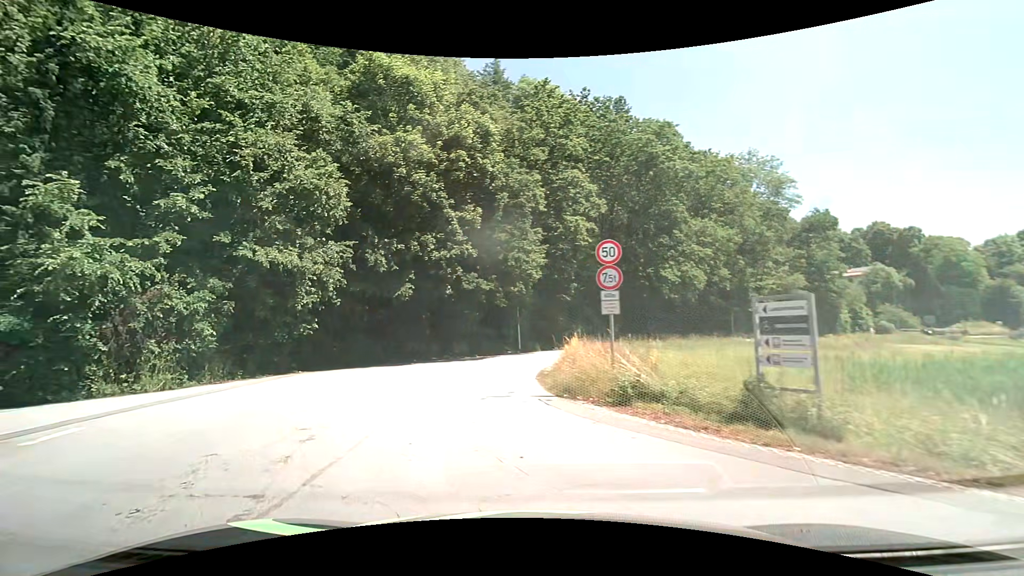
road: tertiary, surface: asphalt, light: Day
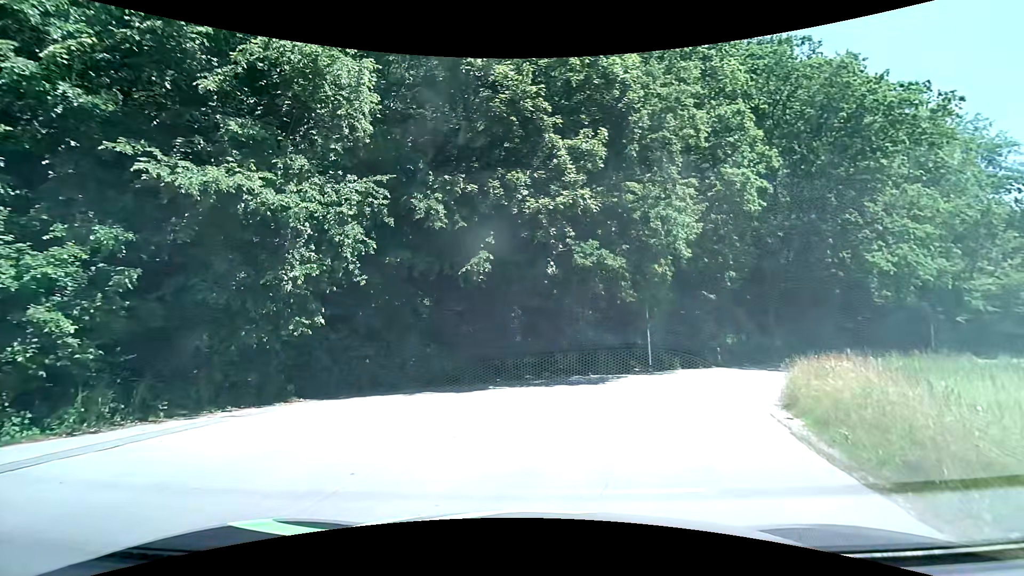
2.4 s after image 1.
(-1.7, +11.1) m; -11°
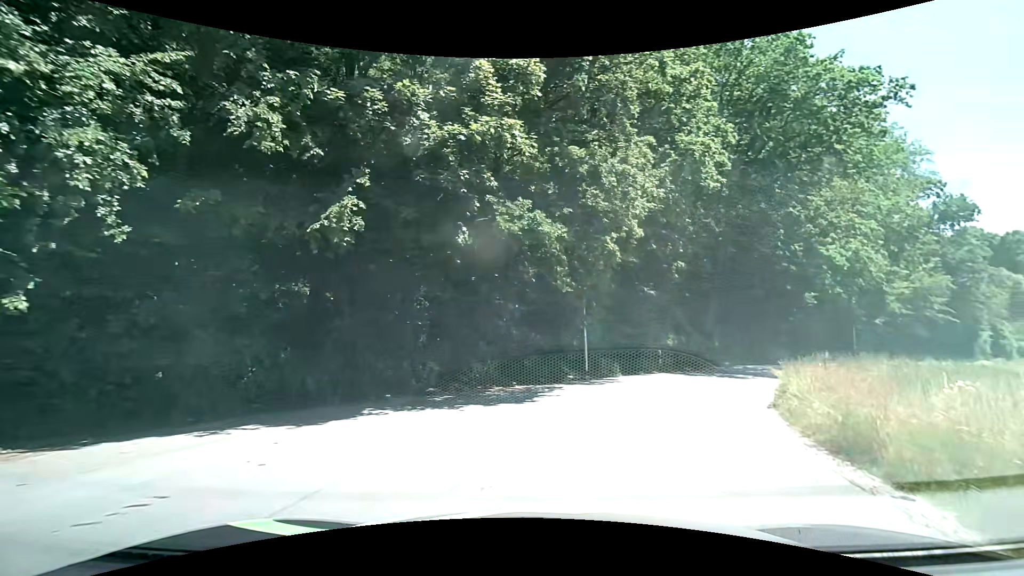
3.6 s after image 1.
(+0.4, +5.4) m; +9°
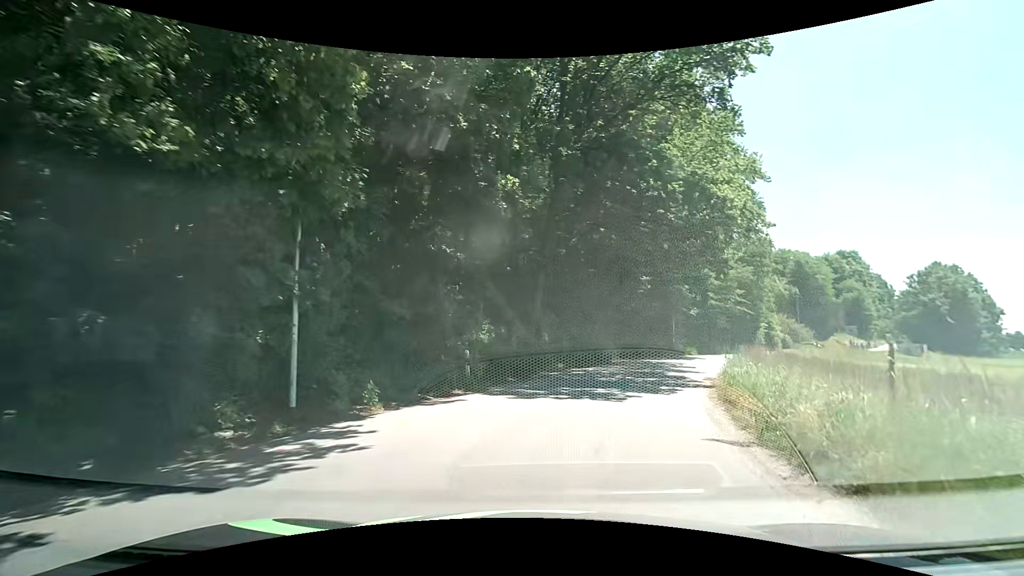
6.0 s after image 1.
(+2.6, +13.0) m; +21°
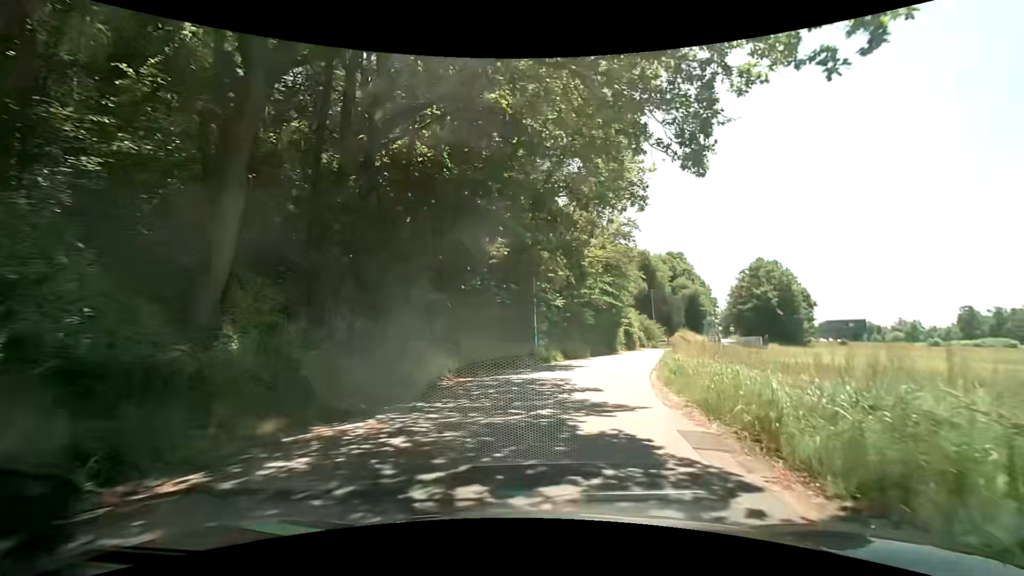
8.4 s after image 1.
(+2.3, +15.3) m; +19°
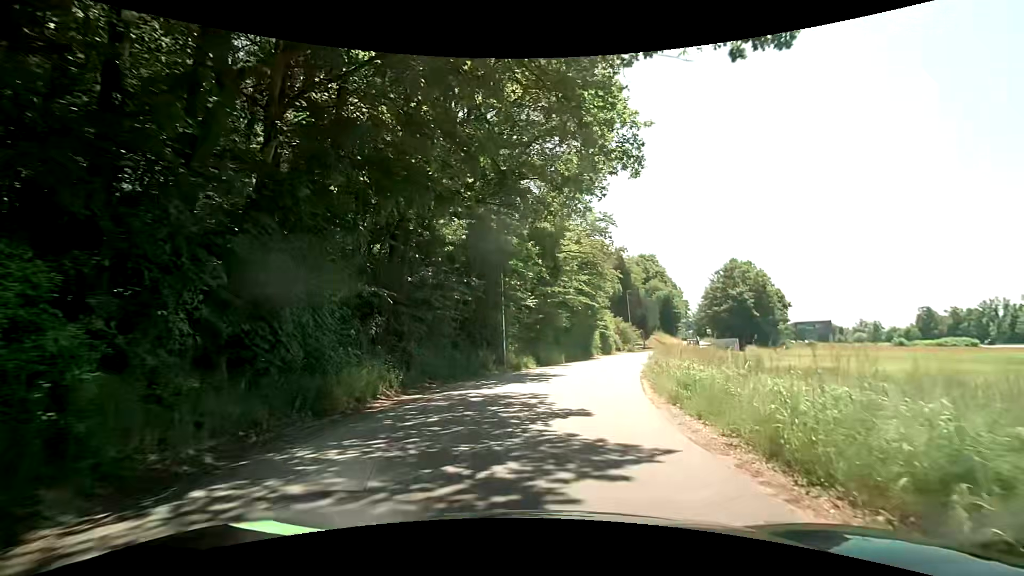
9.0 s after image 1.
(+0.1, +4.1) m; +2°
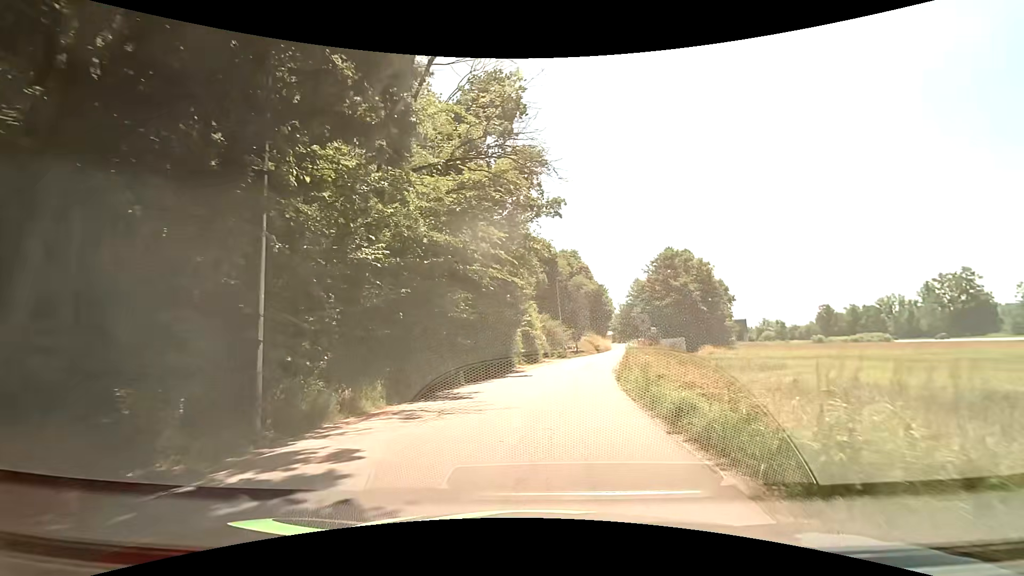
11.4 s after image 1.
(+1.4, +17.7) m; +9°
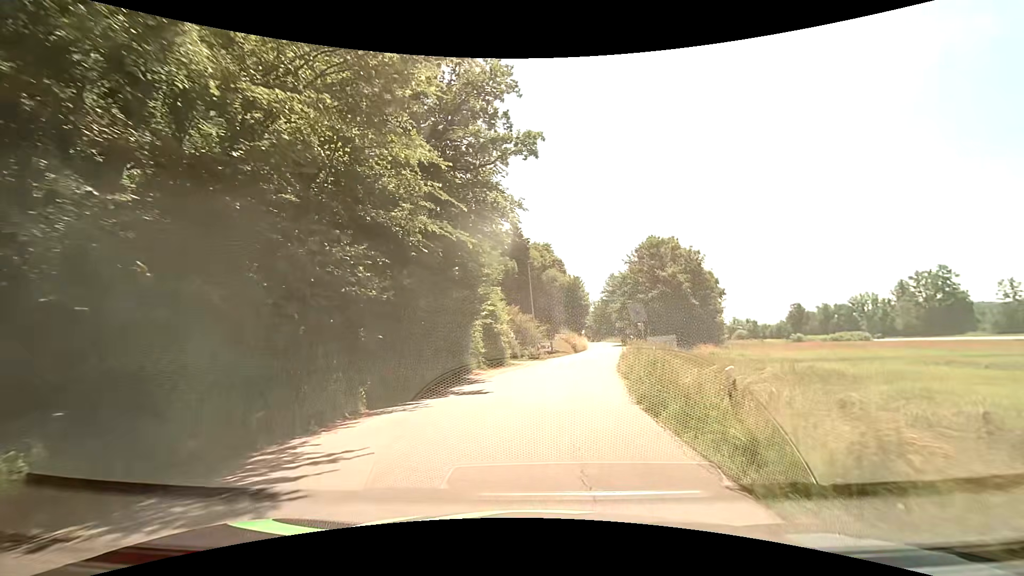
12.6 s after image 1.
(+0.2, +9.5) m; +4°
(0, +10) (+1, +20) (+2, +30) (+4, +40) (+6, +49) (+8, +59) (+10, +69) (+11, +79) (+12, +89) (+13, +99) m
